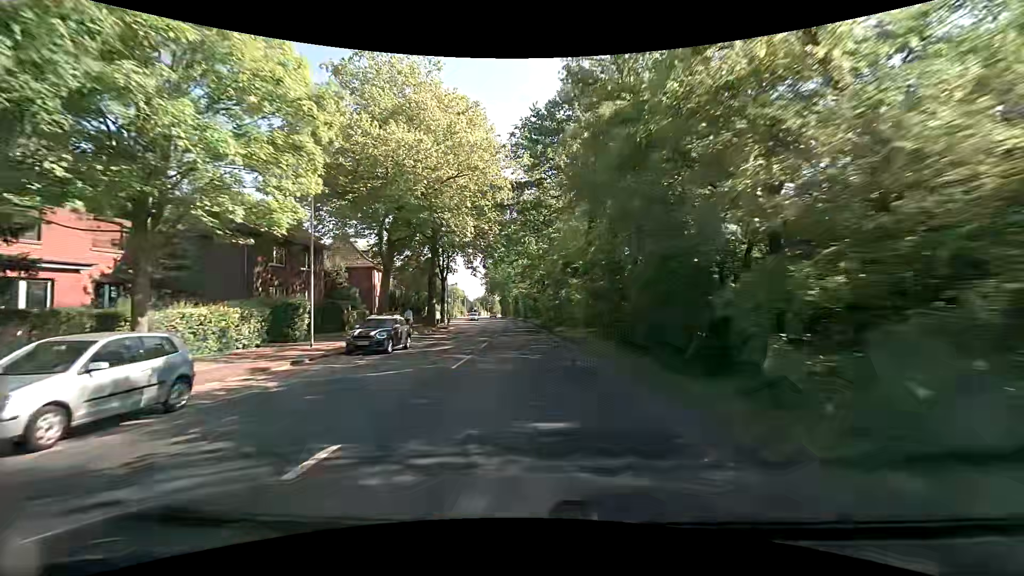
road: tertiary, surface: asphalt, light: Day
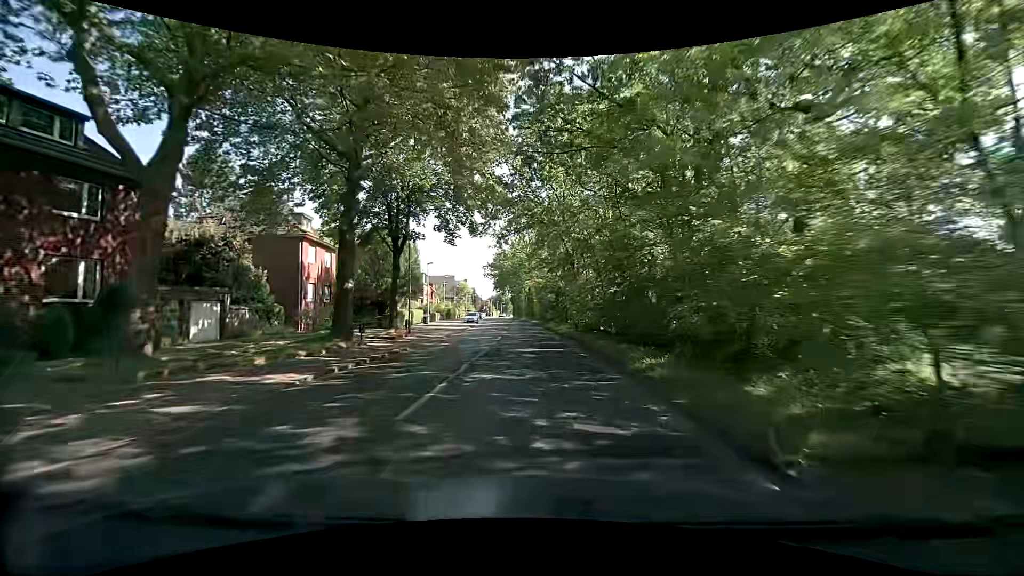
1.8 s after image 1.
(-0.6, +22.8) m; -2°
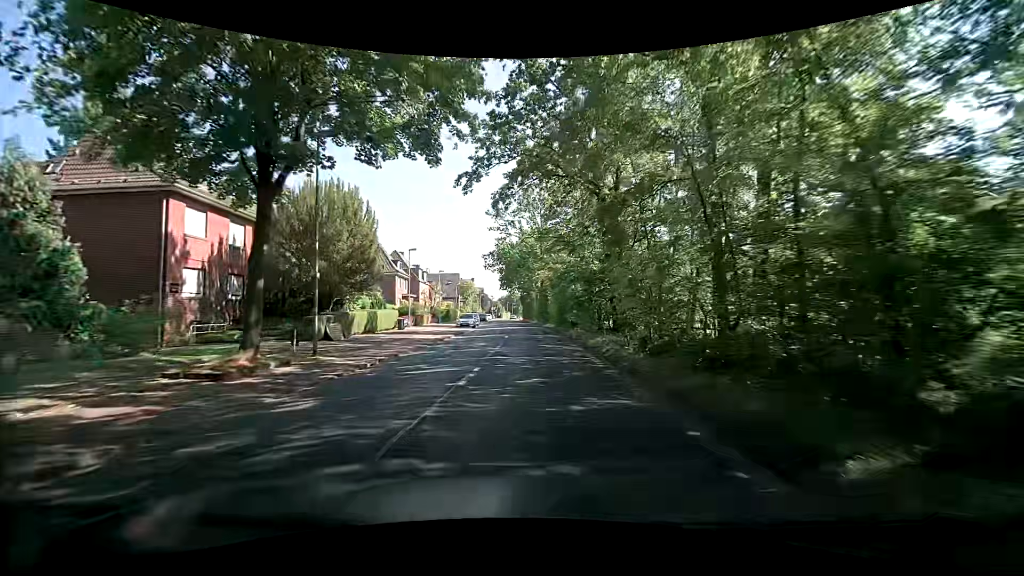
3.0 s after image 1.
(-0.3, +15.2) m; -2°
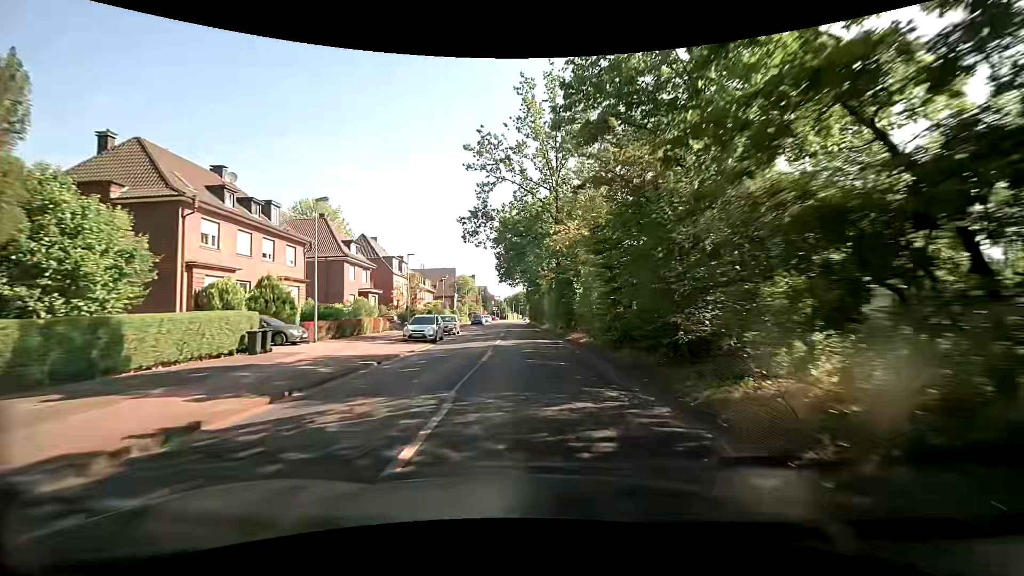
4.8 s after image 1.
(-0.3, +22.8) m; -1°
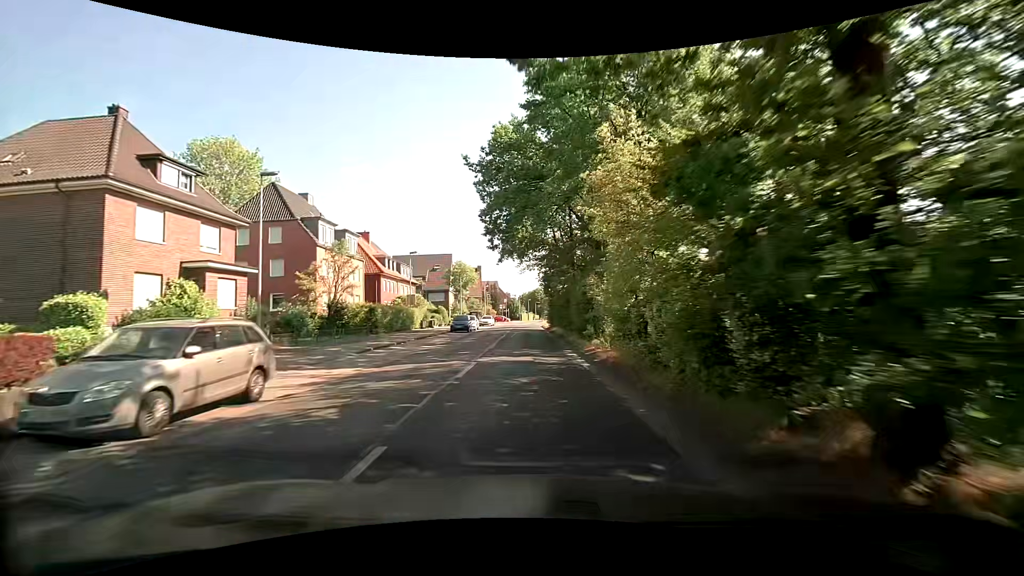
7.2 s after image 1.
(-0.6, +30.4) m; -2°
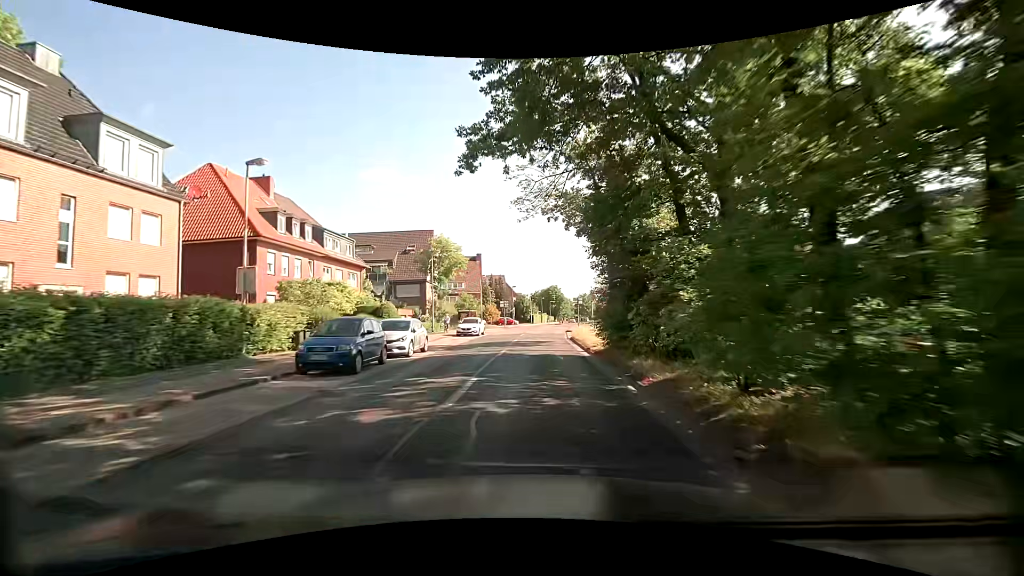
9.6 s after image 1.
(-0.6, +30.3) m; -2°
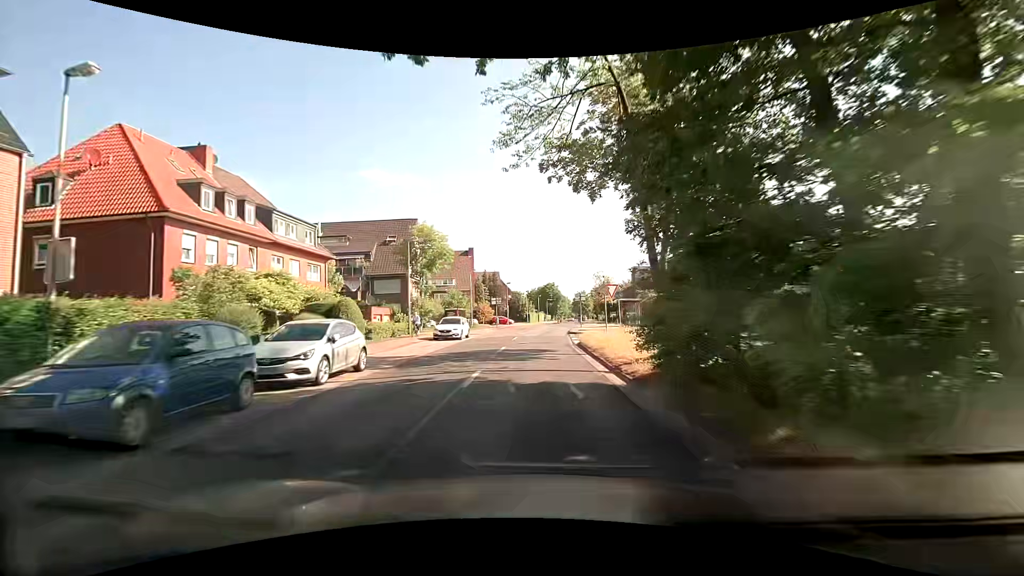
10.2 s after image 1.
(+0.1, +7.6) m; +1°
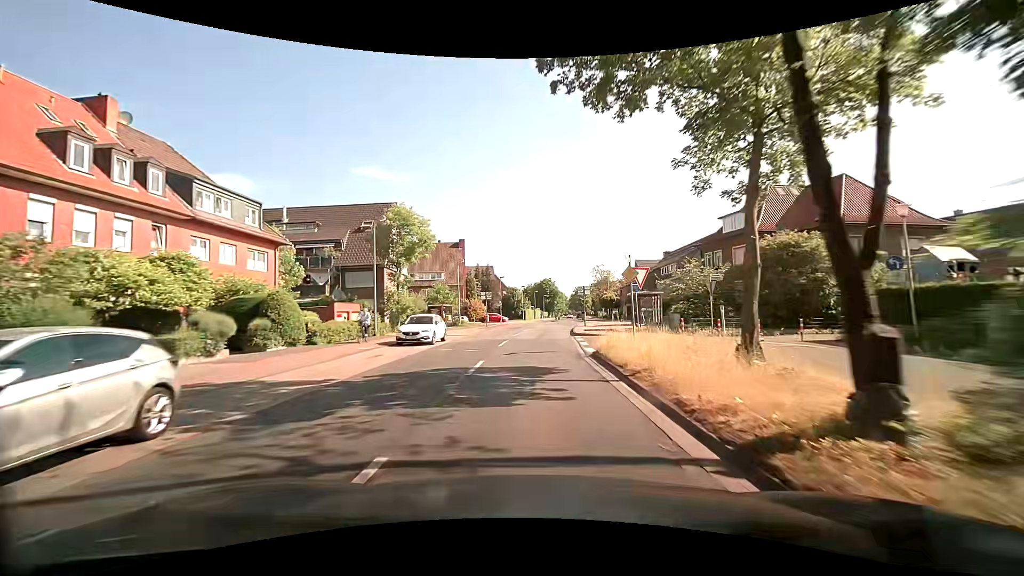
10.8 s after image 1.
(0.0, +7.6) m; 0°
(0, +10) (0, +20) (0, +30) (+1, +40) (+2, +50) (+3, +60) (+5, +70) (+6, +80) (+7, +90) (+7, +100) m
